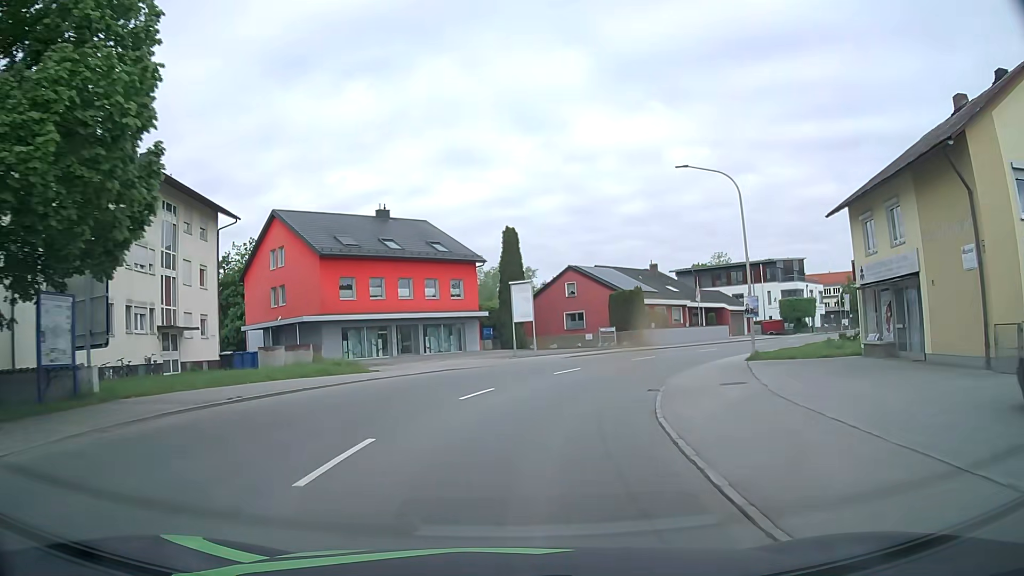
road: primary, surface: asphalt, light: Day
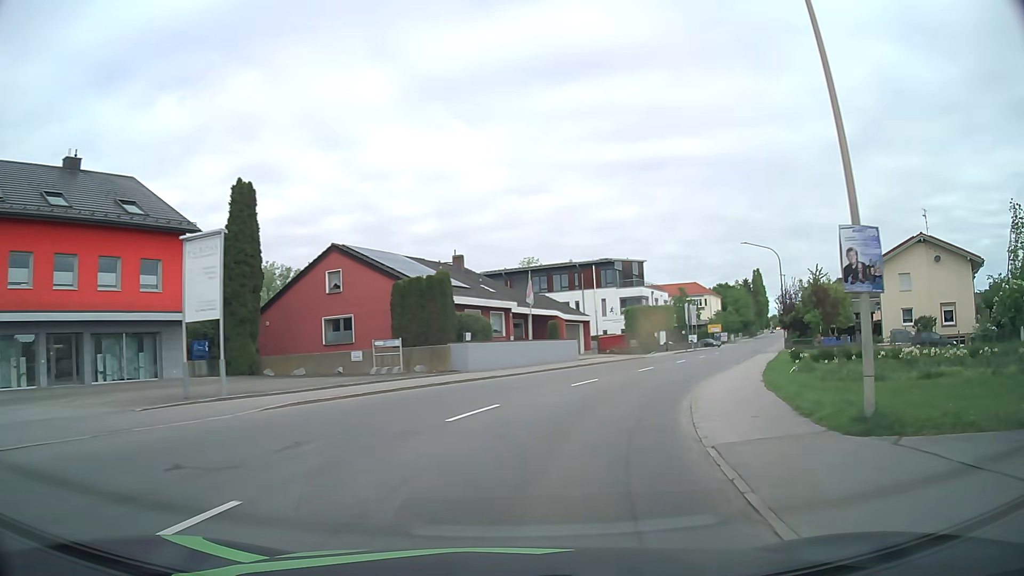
(+2.6, +20.3) m; +17°
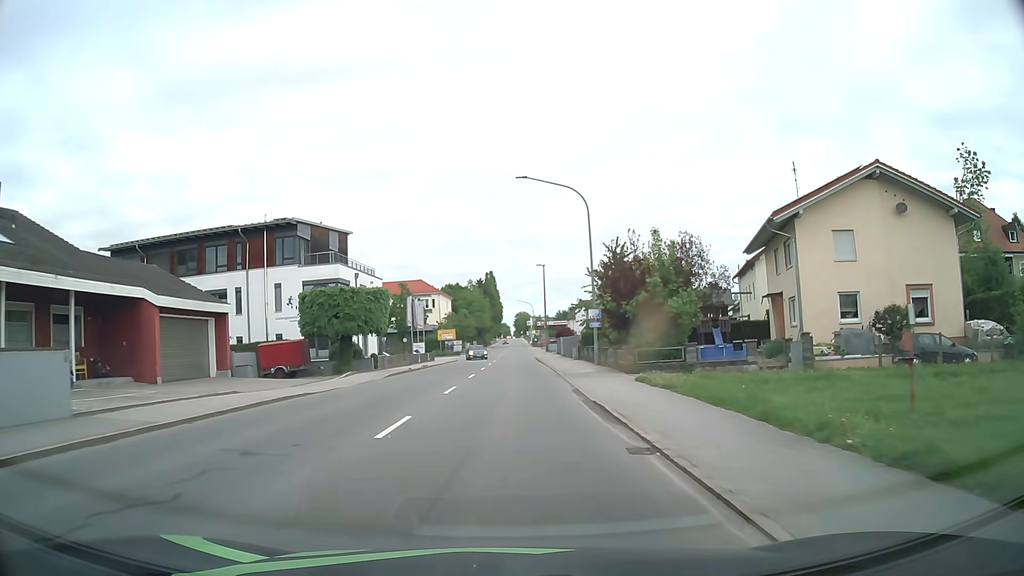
(+6.8, +26.8) m; +25°
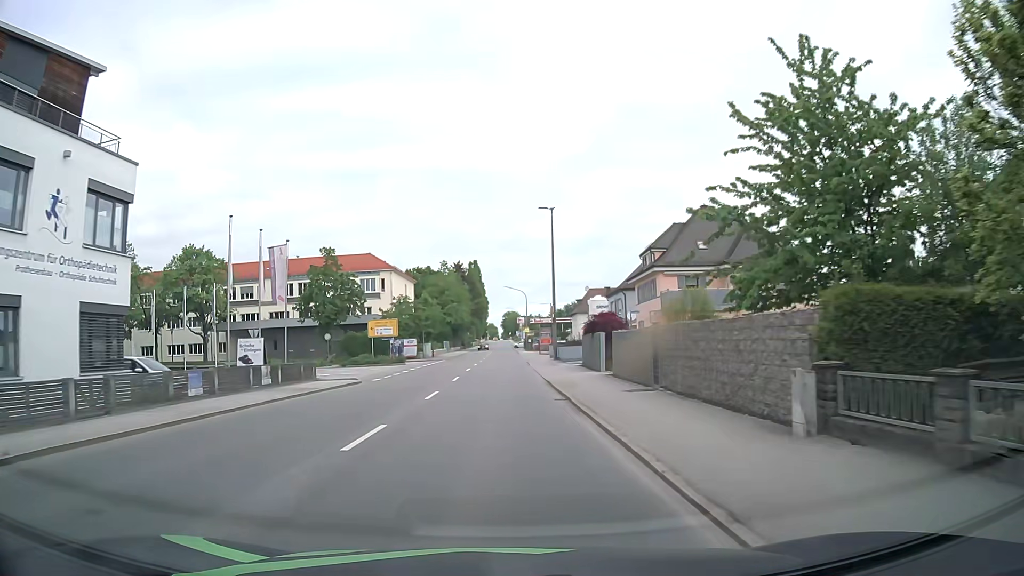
(+0.6, +37.2) m; +1°
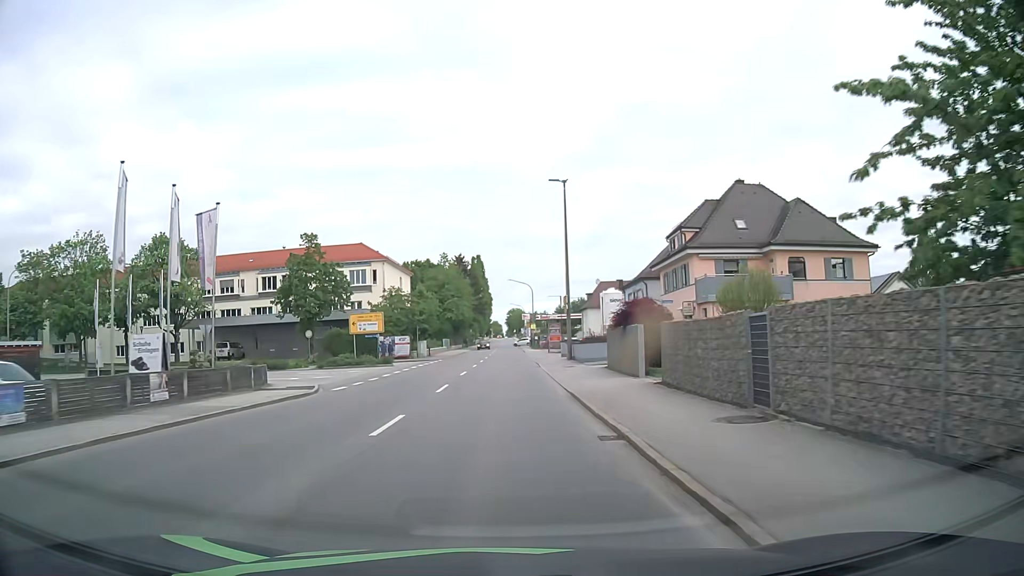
(0.0, +7.7) m; 0°
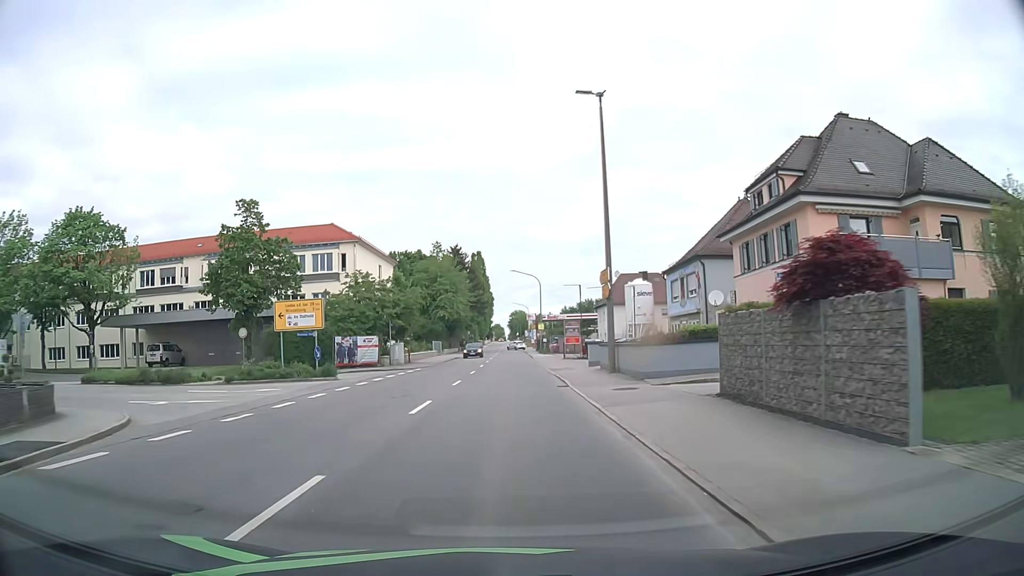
(-0.1, +15.3) m; -1°
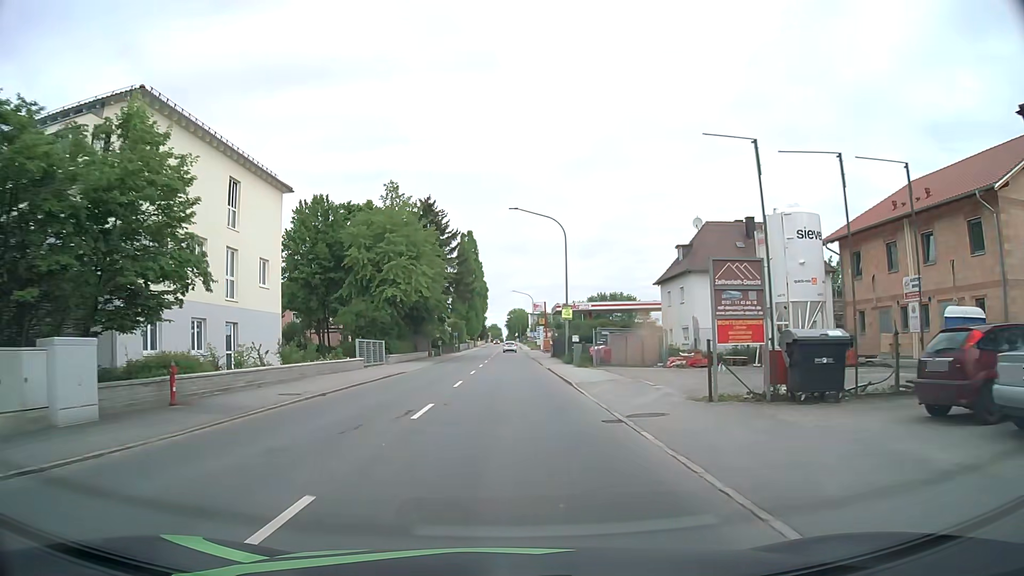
(+0.2, +36.9) m; +1°
